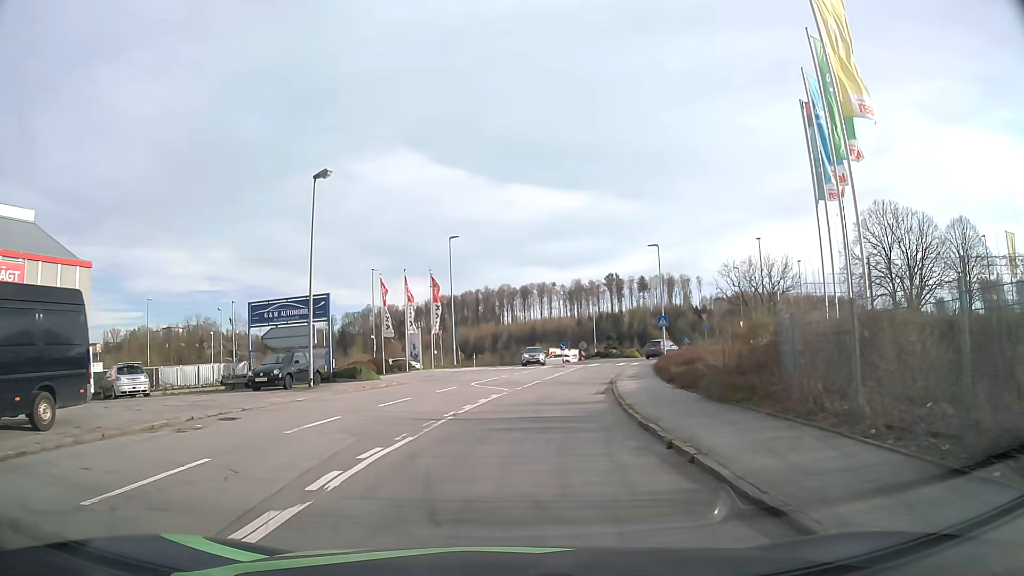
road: residential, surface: asphalt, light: Day
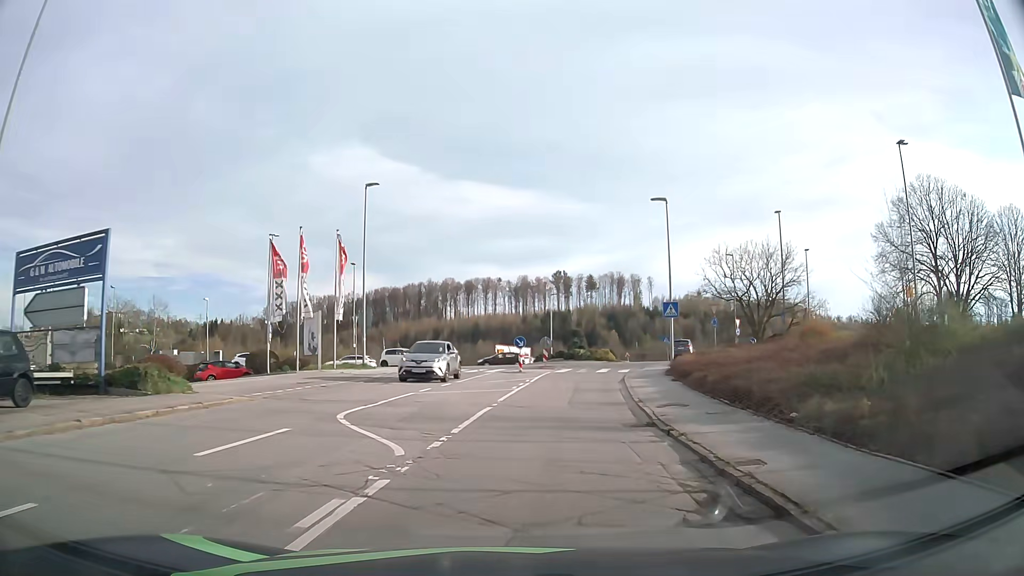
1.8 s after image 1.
(+0.3, +15.8) m; +4°
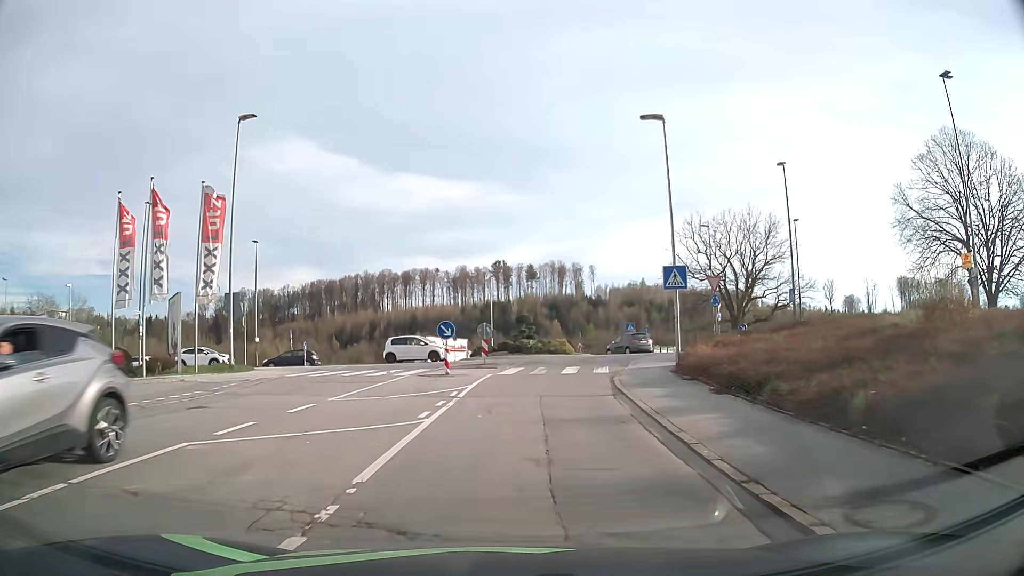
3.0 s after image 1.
(+0.6, +10.9) m; +6°
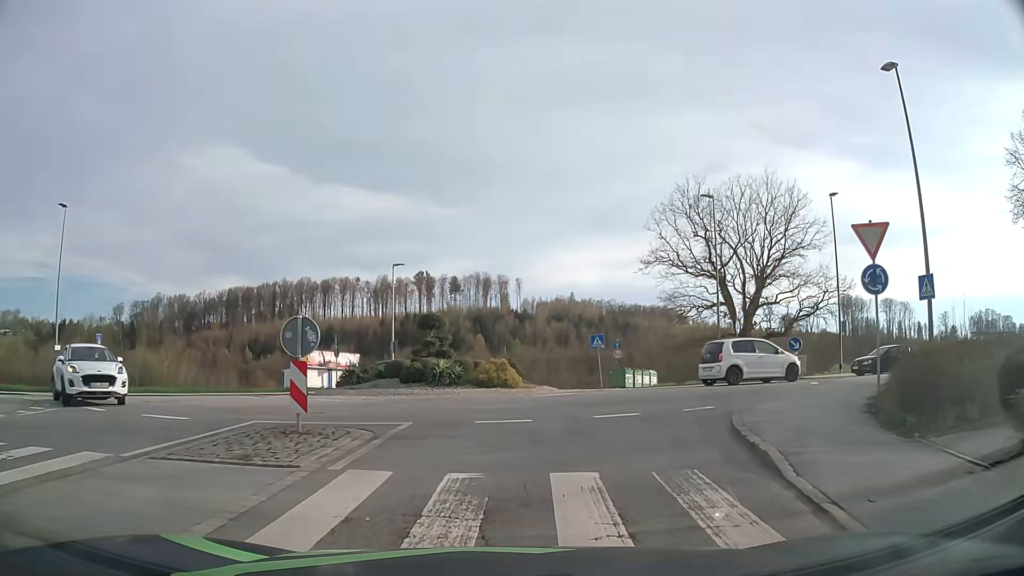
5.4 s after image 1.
(+0.7, +17.9) m; +7°
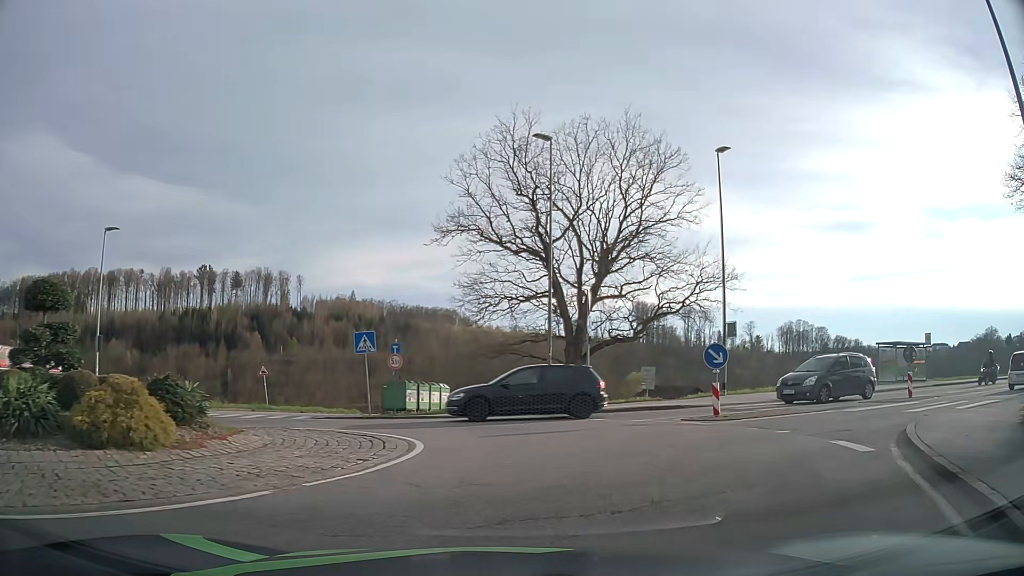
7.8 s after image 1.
(+1.4, +12.4) m; +18°
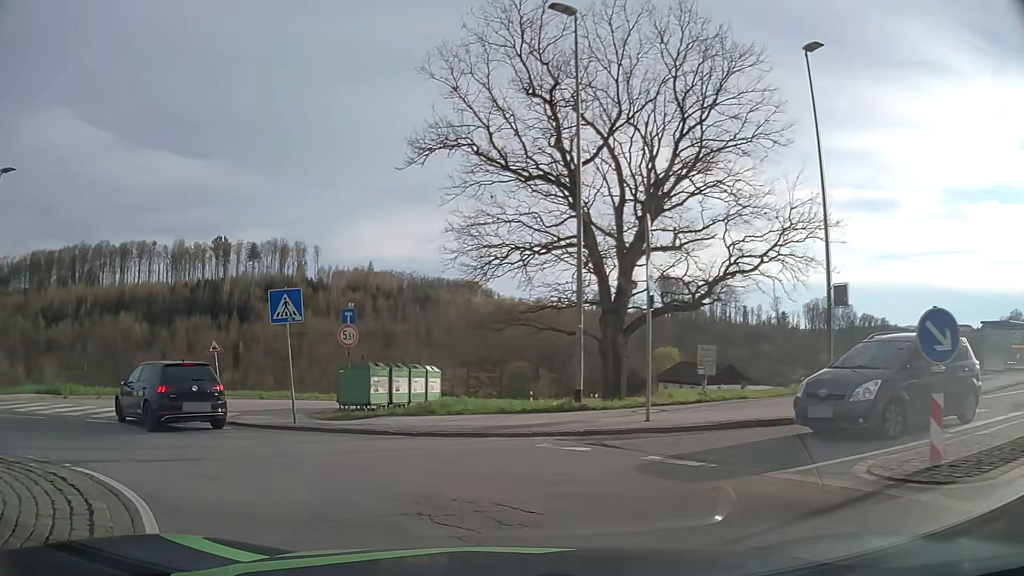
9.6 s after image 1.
(+0.4, +8.9) m; -3°
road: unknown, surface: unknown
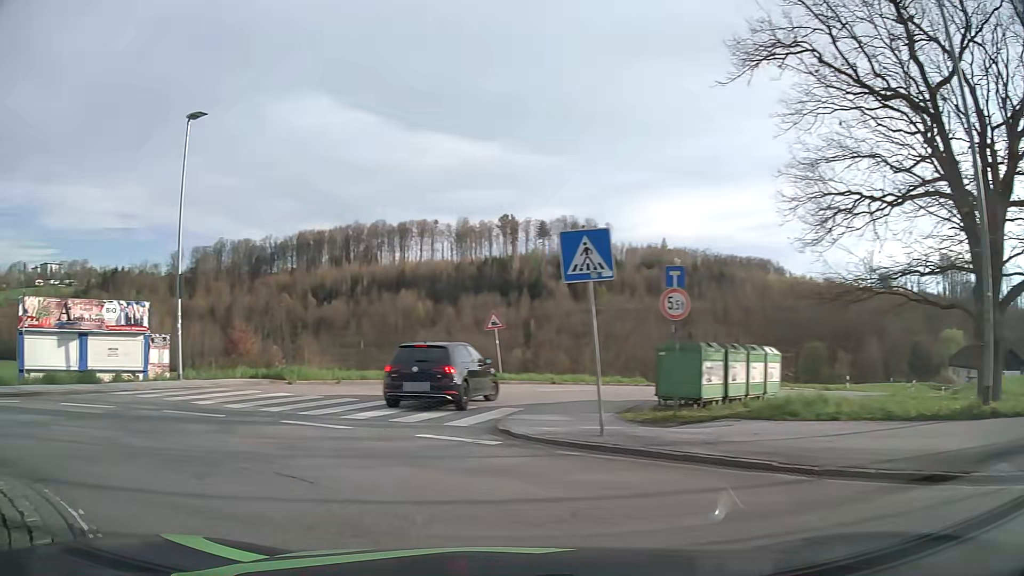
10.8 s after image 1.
(-1.0, +5.2) m; -24°
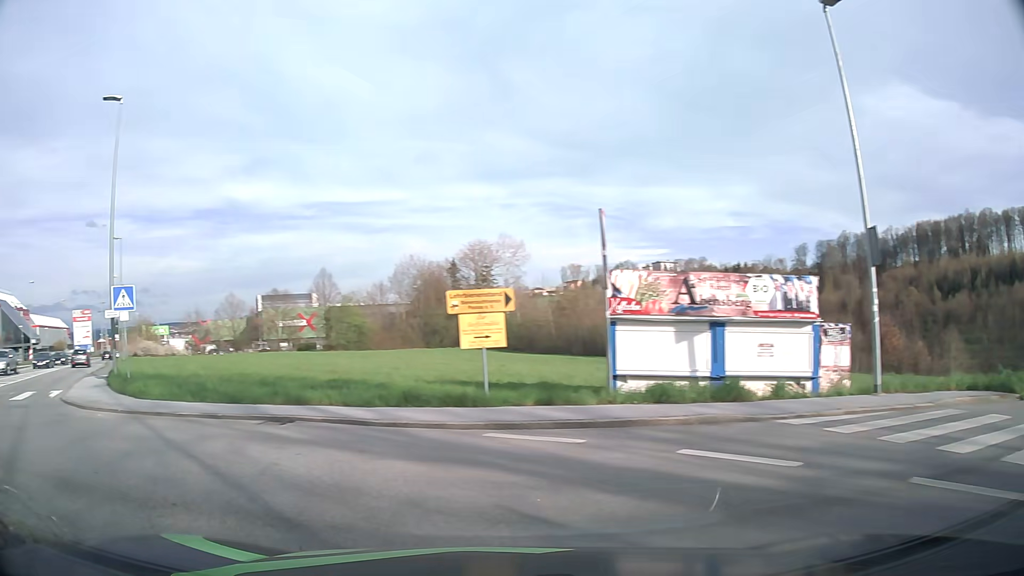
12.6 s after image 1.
(-3.3, +6.9) m; -53°
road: tertiary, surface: asphalt
(-5, +8) (-13, +15) (-19, +22) (-25, +31) (-30, +39) (-36, +47) (-41, +56) (-46, +64) (-52, +73) (-57, +81) m
